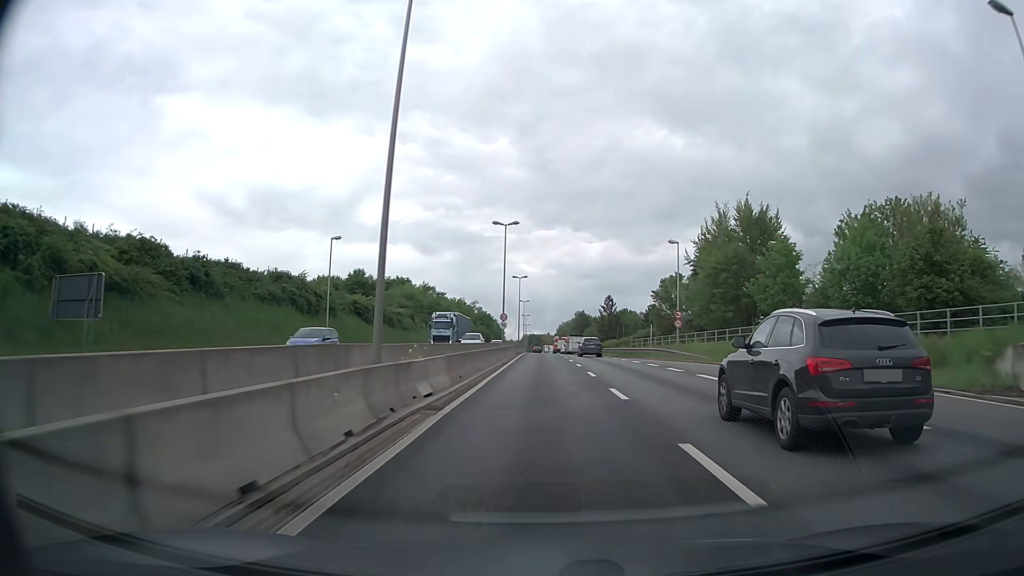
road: trunk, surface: asphalt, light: Day
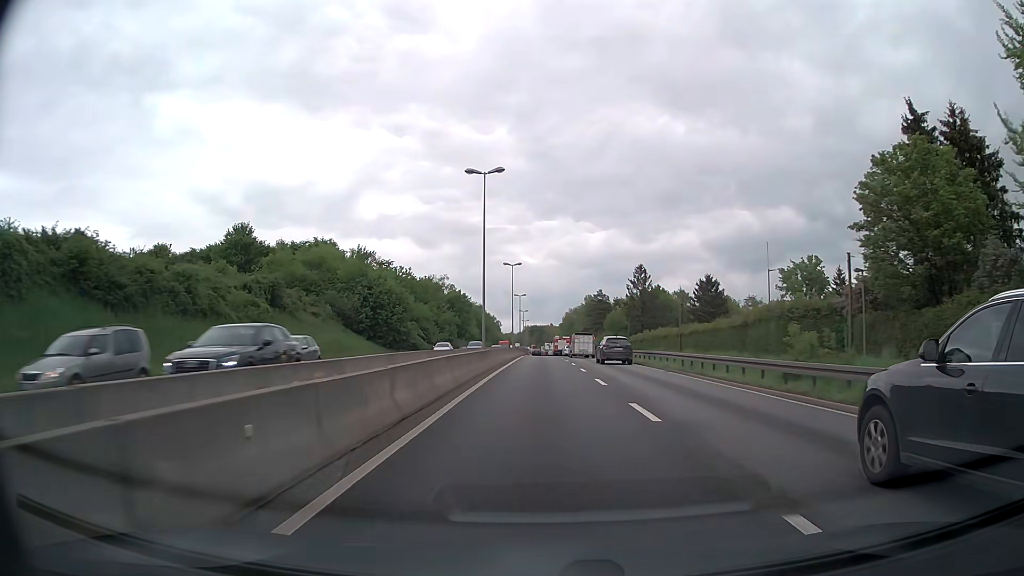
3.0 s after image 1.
(0.0, +57.4) m; 0°
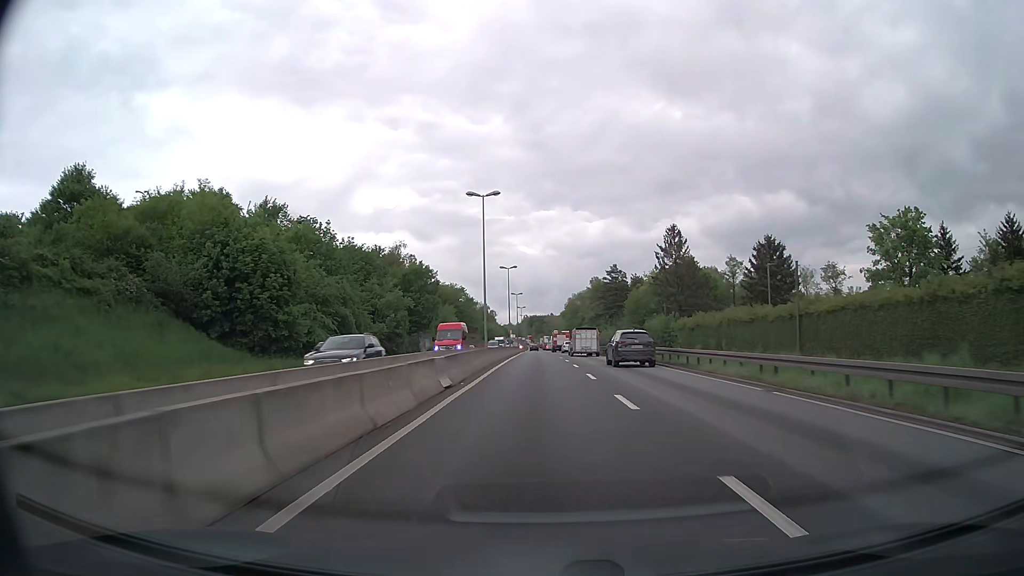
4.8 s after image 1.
(0.0, +34.6) m; 0°
